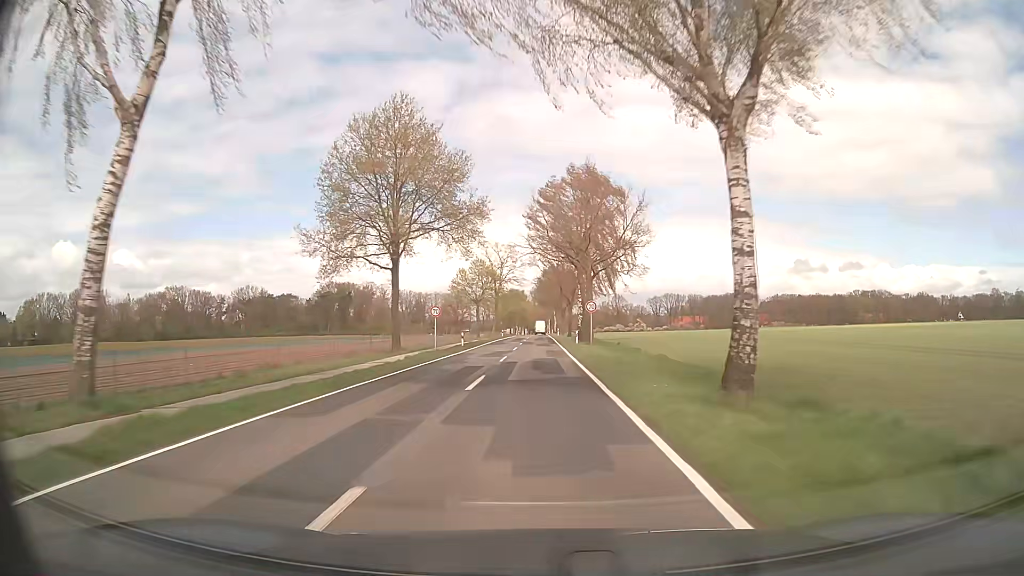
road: secondary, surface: asphalt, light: Day
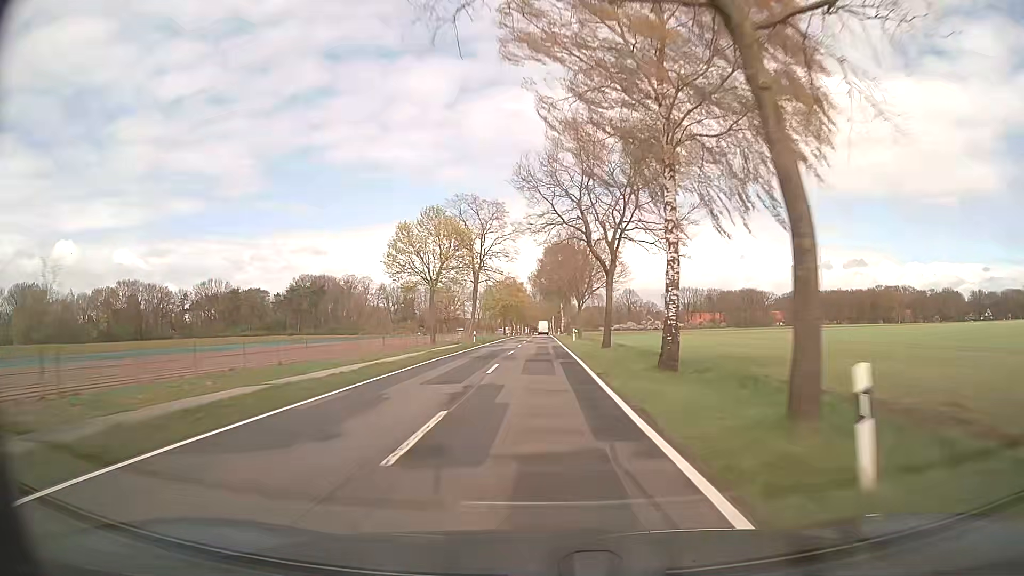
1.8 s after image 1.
(0.0, +43.2) m; 0°
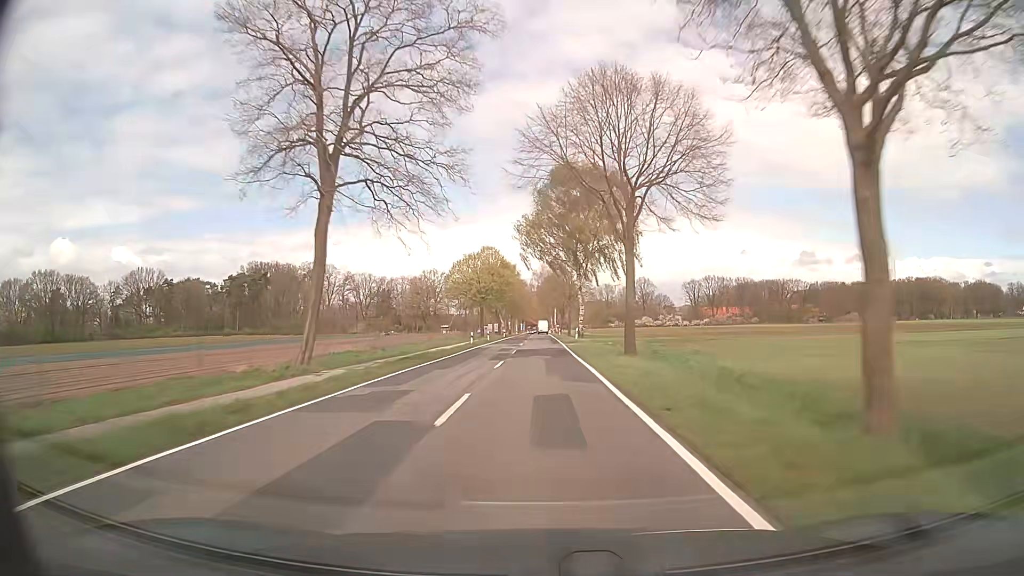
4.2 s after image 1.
(-0.1, +57.6) m; 0°
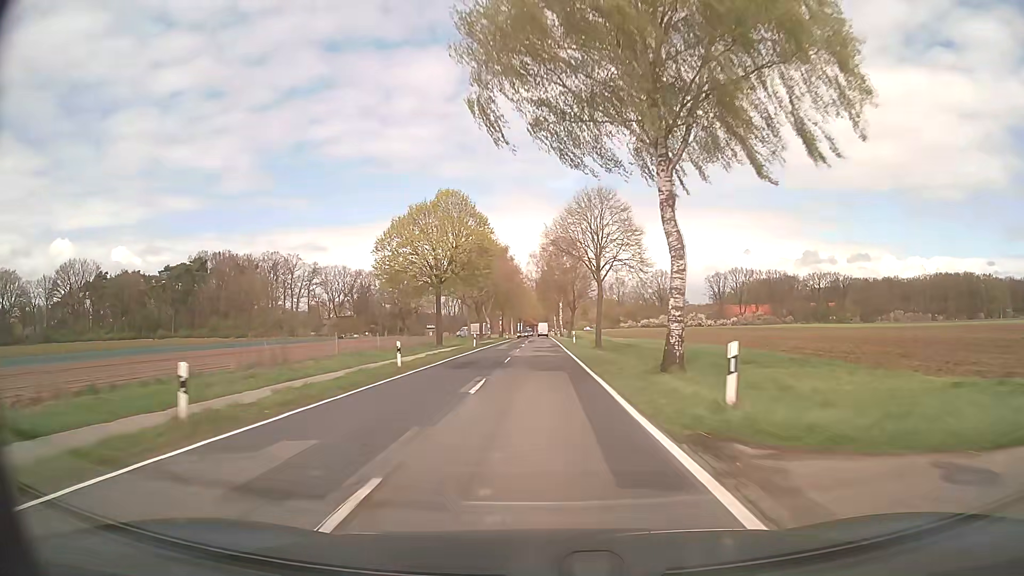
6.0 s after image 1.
(+0.1, +43.2) m; 0°
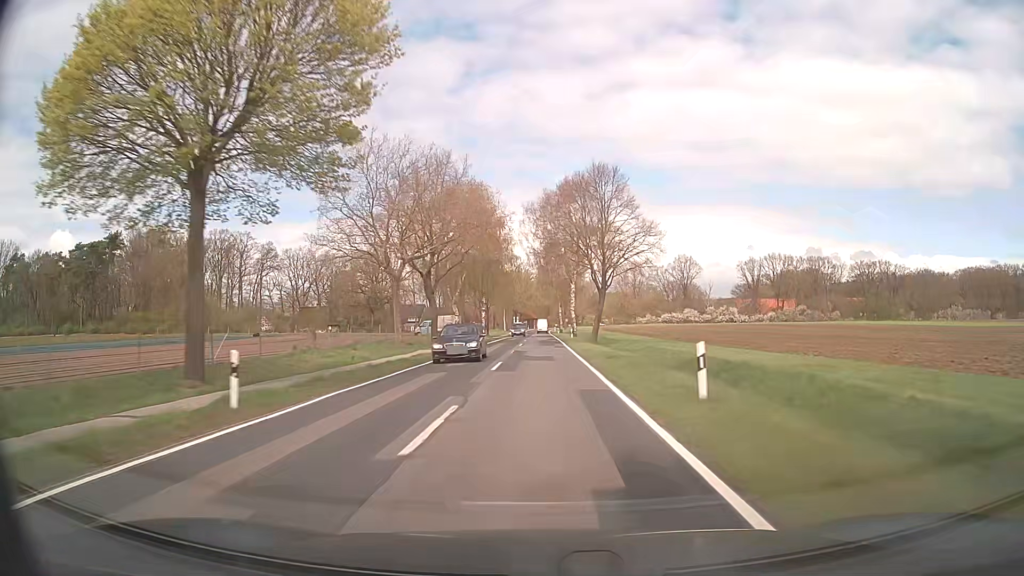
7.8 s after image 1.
(0.0, +43.3) m; 0°
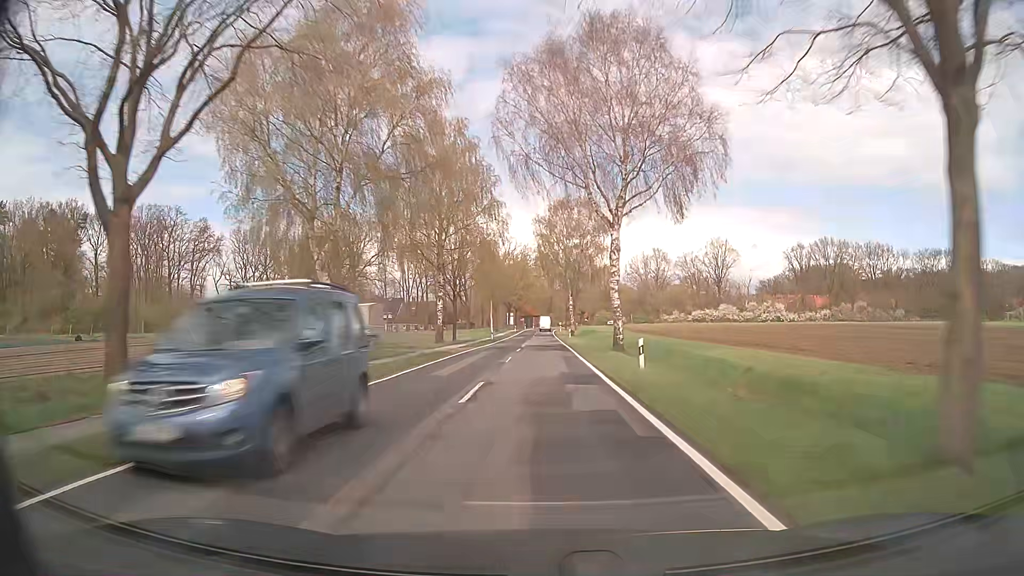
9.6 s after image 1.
(-0.1, +42.8) m; 0°
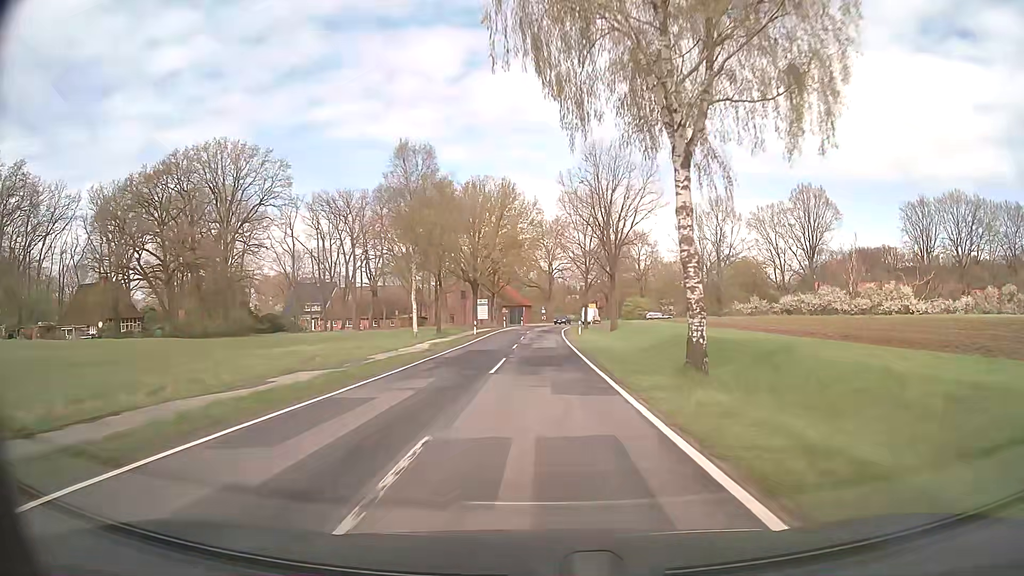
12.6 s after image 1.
(+0.1, +66.8) m; 0°
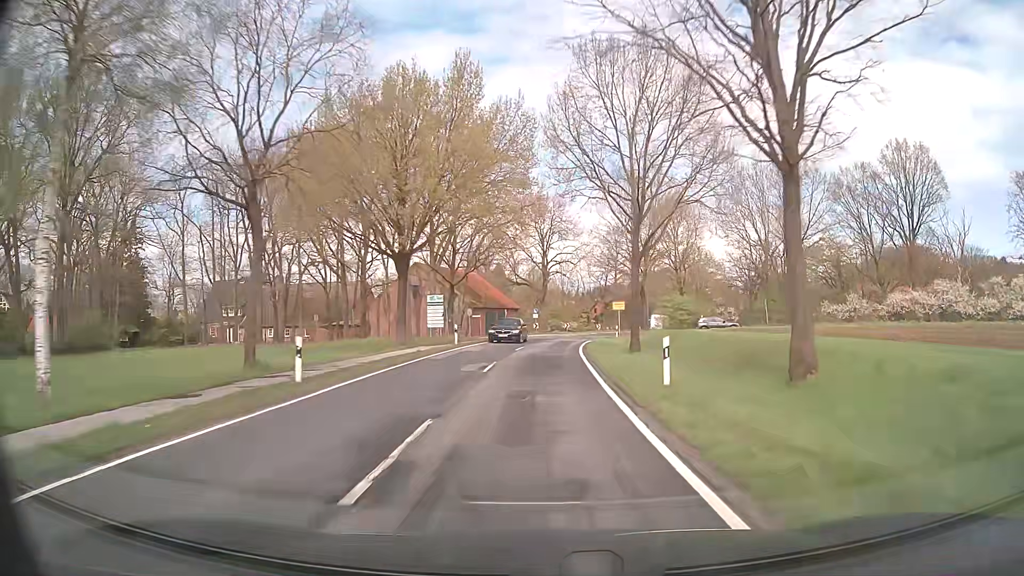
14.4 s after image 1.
(+0.1, +36.9) m; +1°
(0, +10) (0, +20) (0, +30) (+1, +40) (+2, +50) (+4, +60) (+7, +69) (+9, +79) (+13, +88) (+16, +98) m
